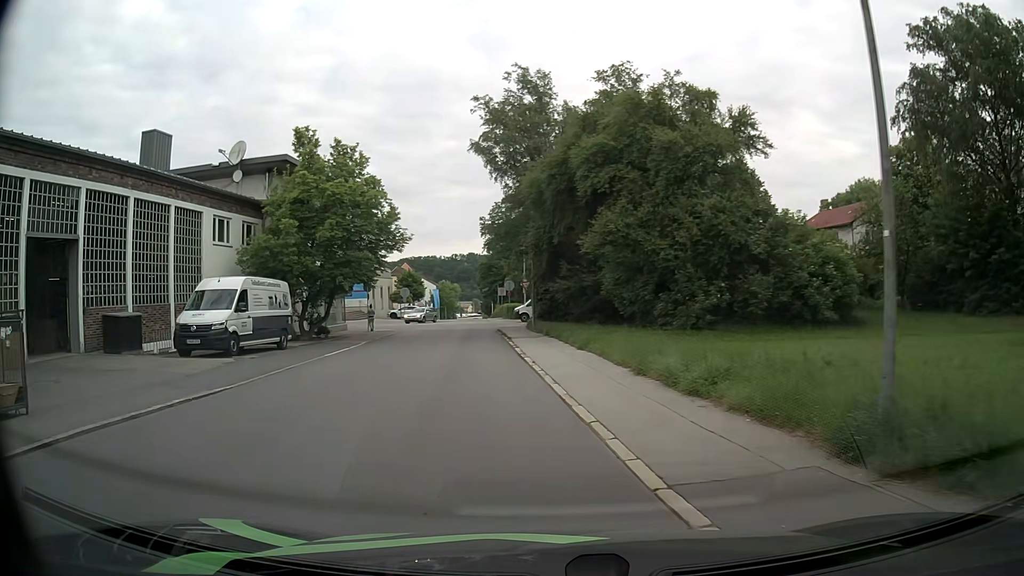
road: residential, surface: asphalt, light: Day
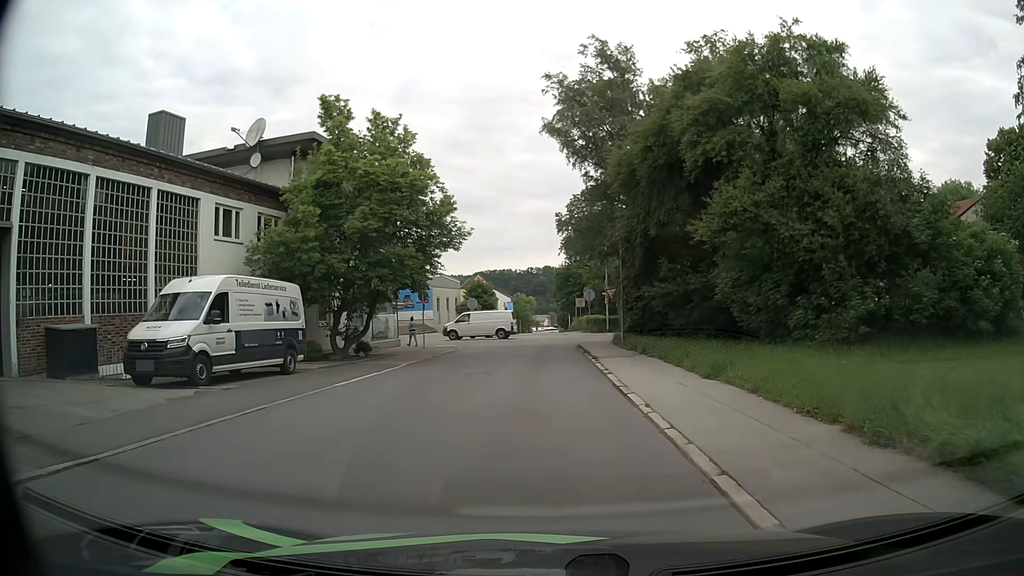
(-0.6, +6.7) m; -7°
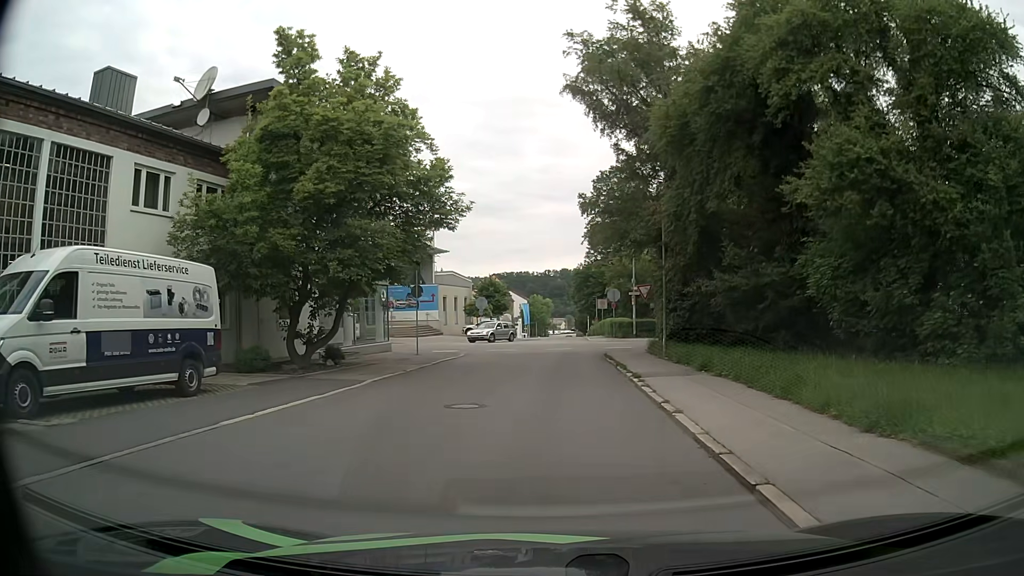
(-0.1, +6.4) m; -1°
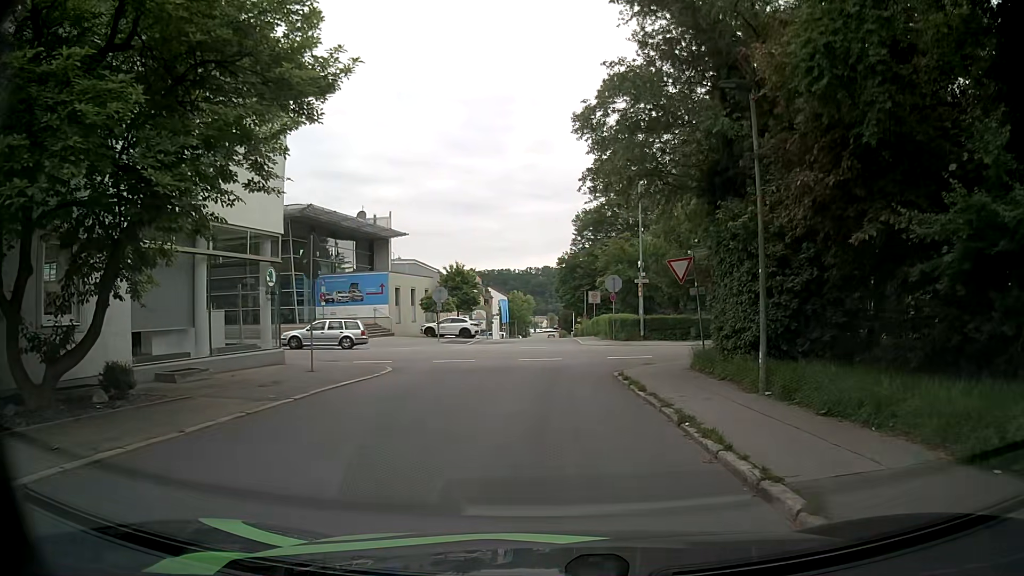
(0.0, +11.9) m; +1°
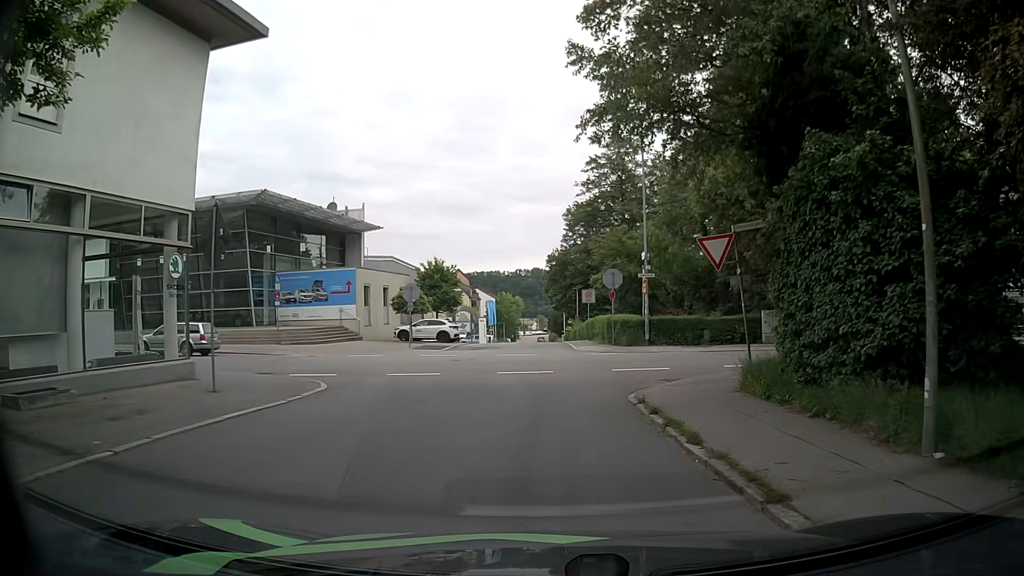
(0.0, +5.3) m; +2°
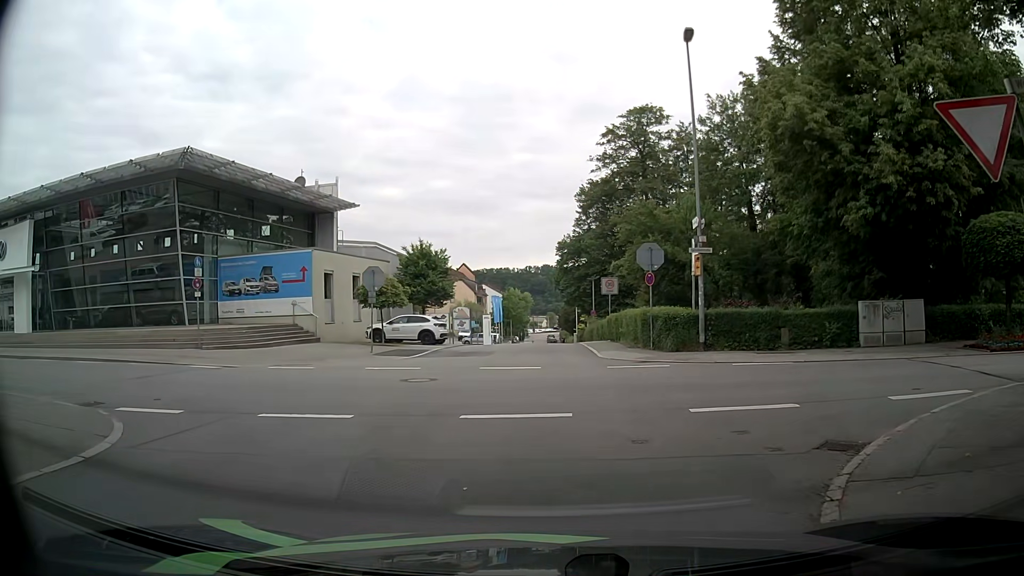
(-0.2, +9.0) m; -1°
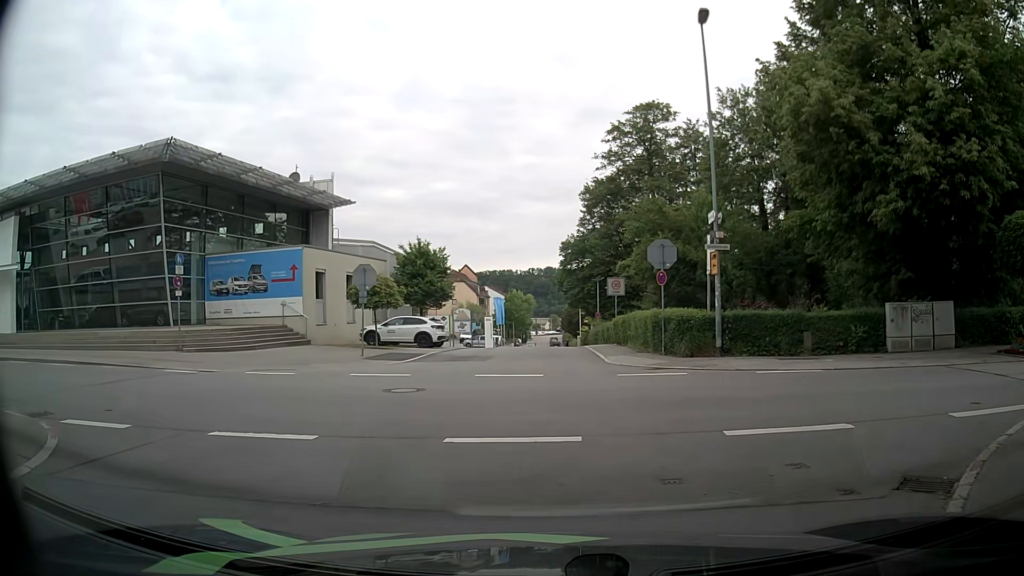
(0.0, +1.6) m; +1°
